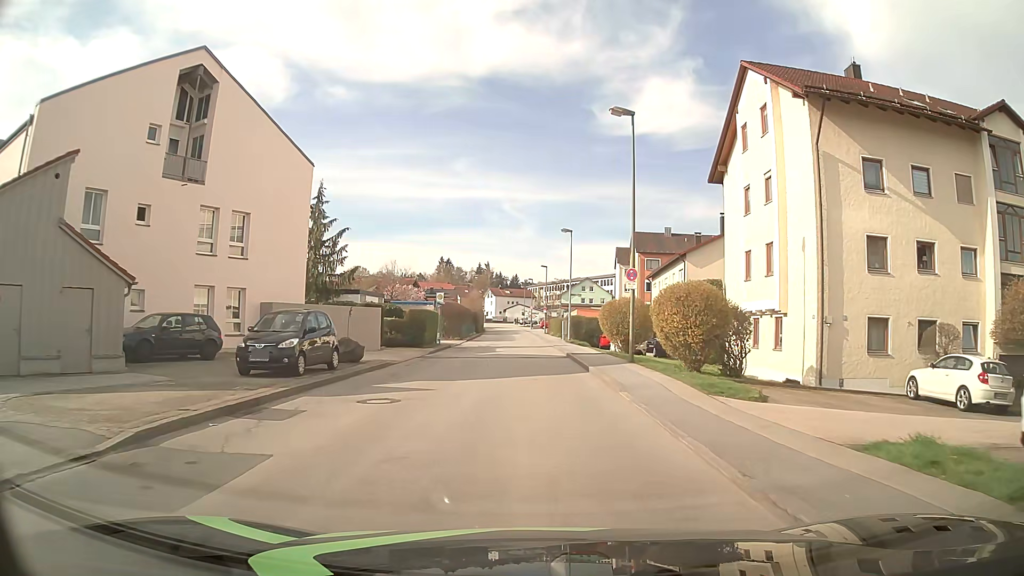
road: unclassified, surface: asphalt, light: Day
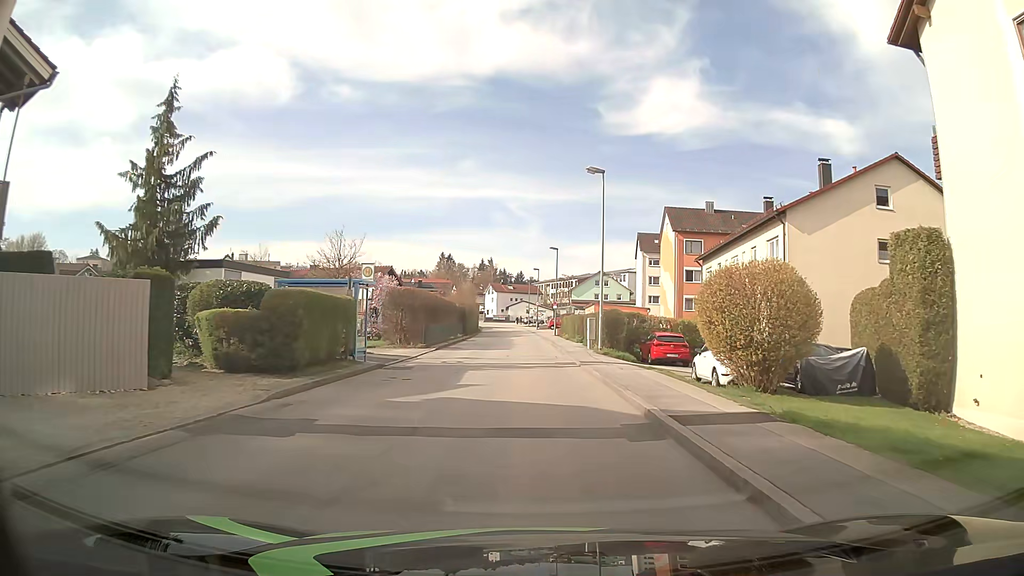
(-0.1, +19.1) m; 0°
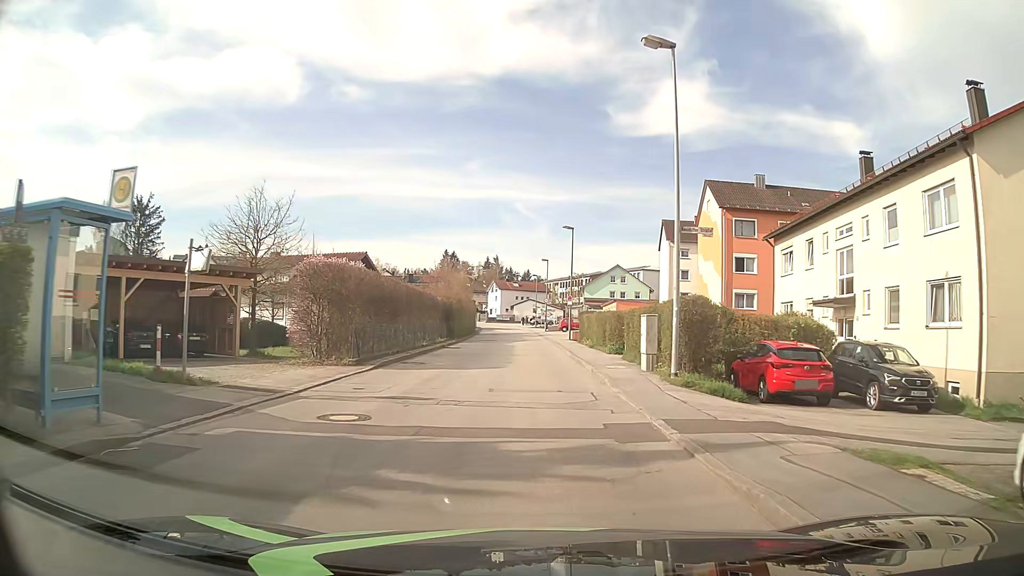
(-0.1, +14.3) m; -1°
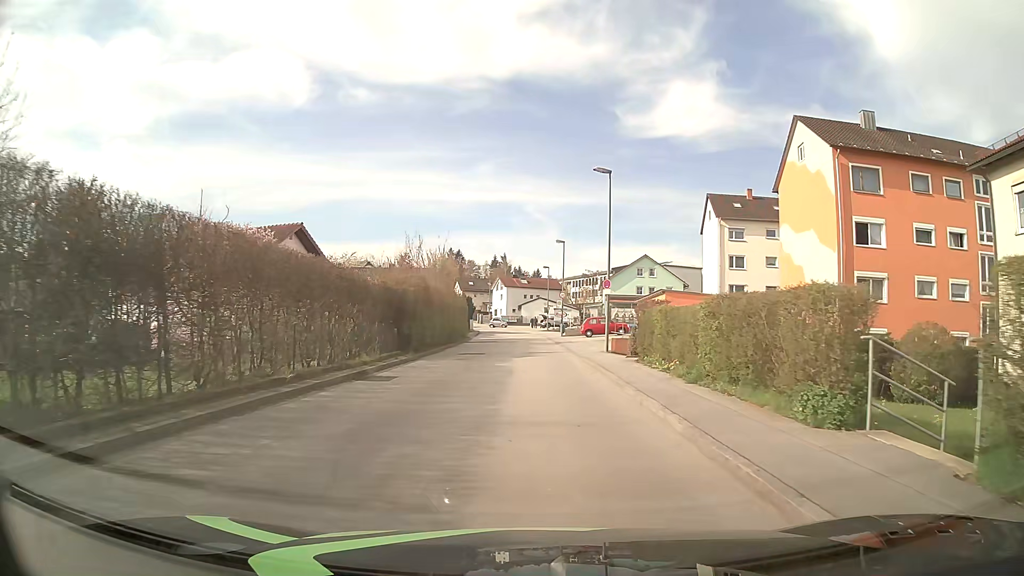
(-0.2, +19.1) m; -1°
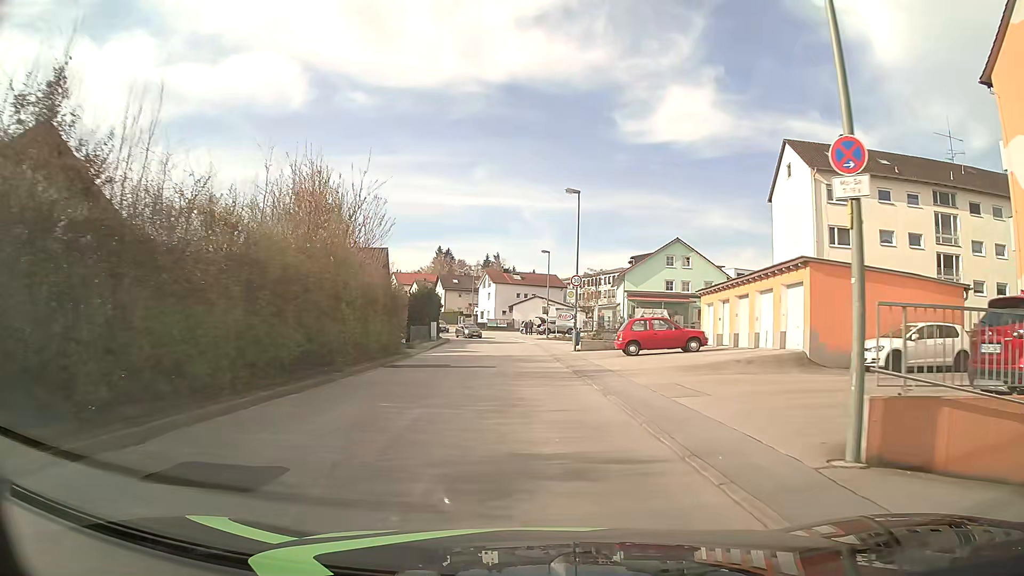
(+0.1, +23.9) m; 0°
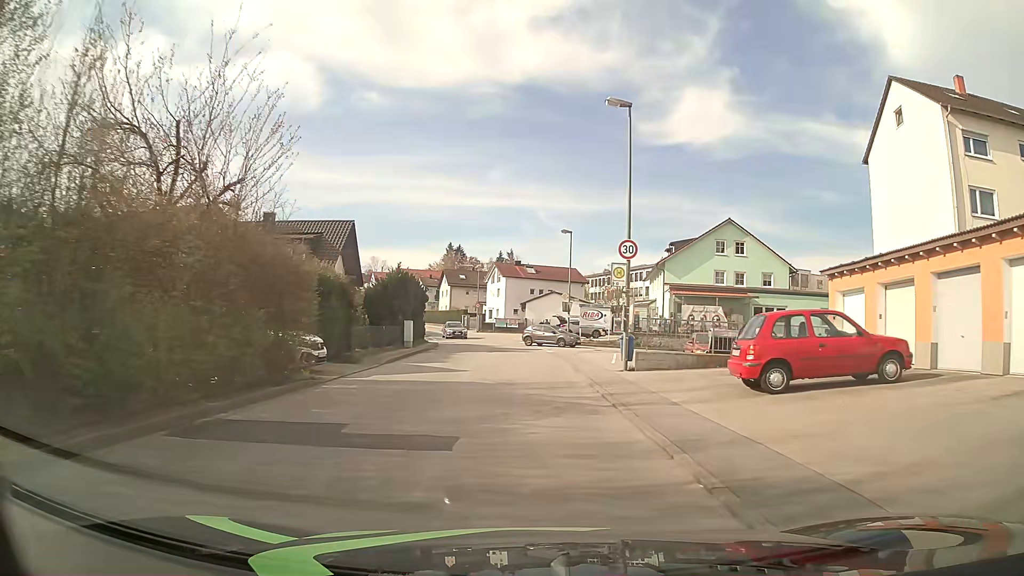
(-0.1, +14.3) m; -1°
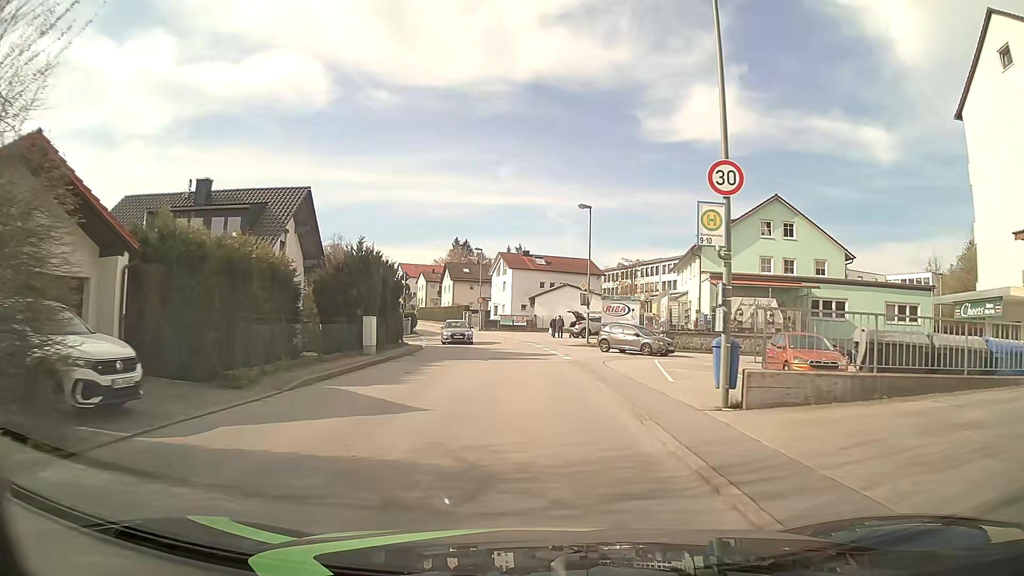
(-0.1, +9.6) m; -1°
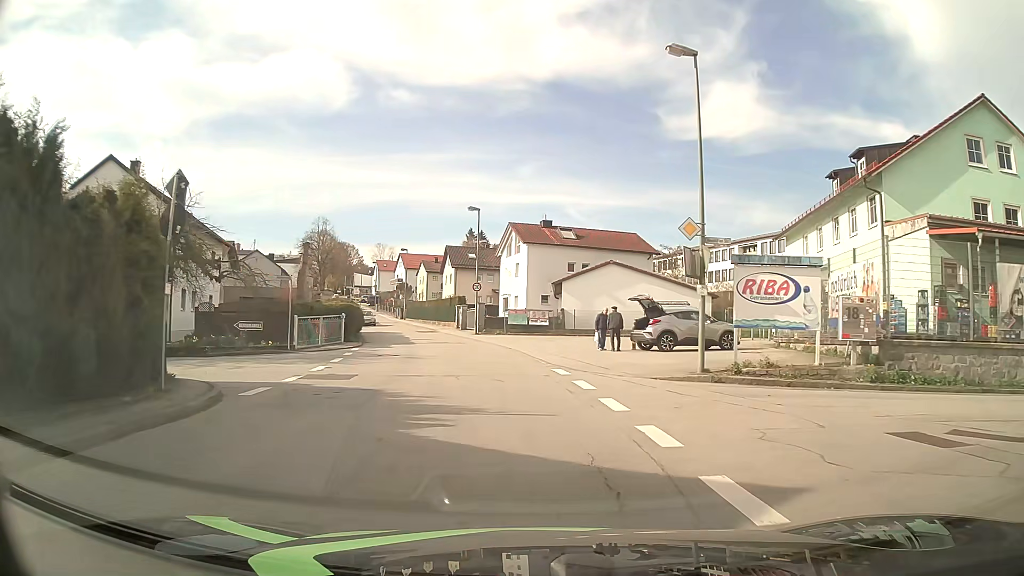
(-0.1, +23.9) m; -2°
(0, +10) (-1, +20) (-3, +30) (-5, +39) (-8, +49) (-11, +59) (-14, +68) (-18, +78) (-21, +87) (-24, +96) m
